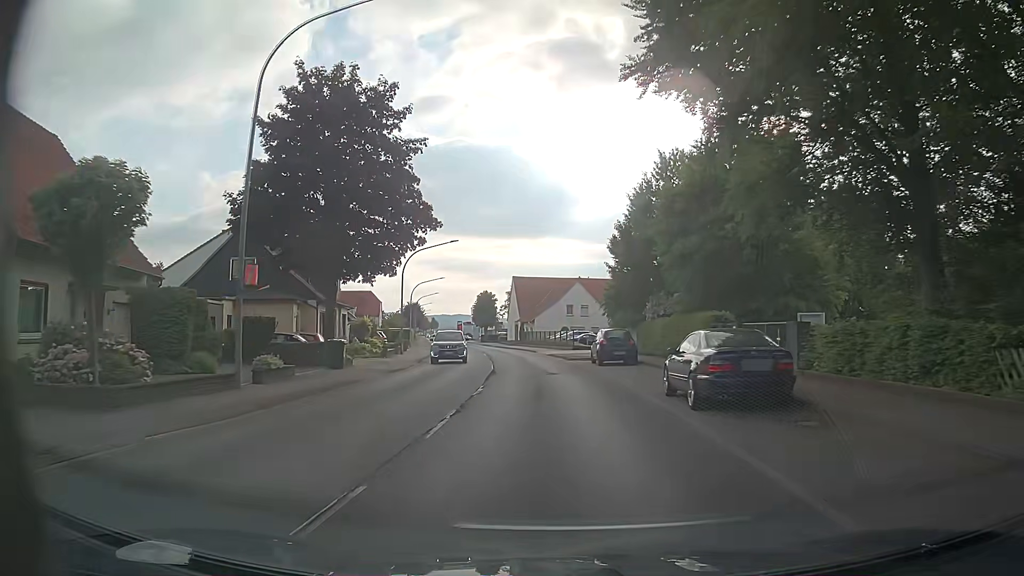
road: primary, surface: asphalt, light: Day
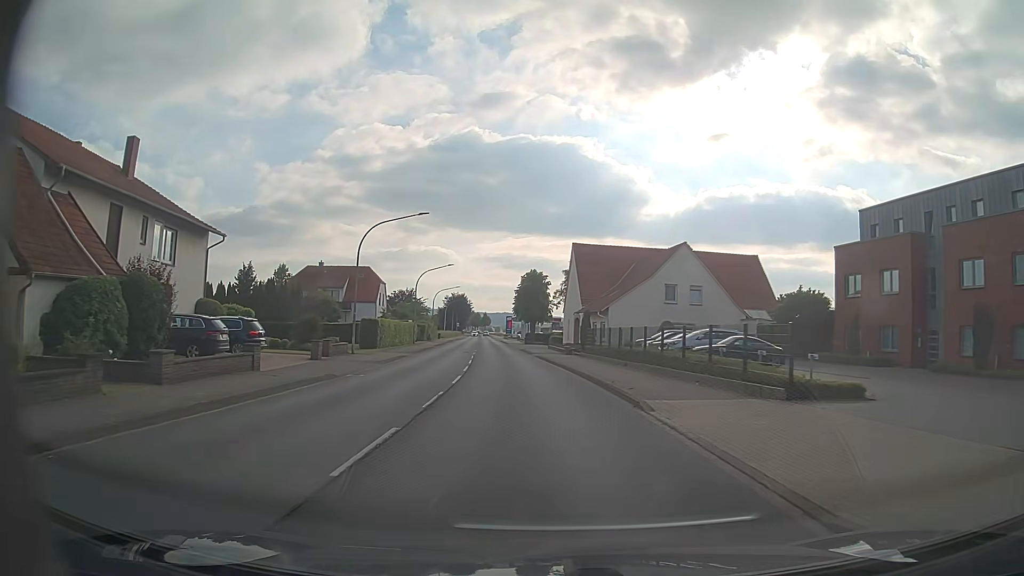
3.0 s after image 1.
(-1.0, +39.5) m; -5°
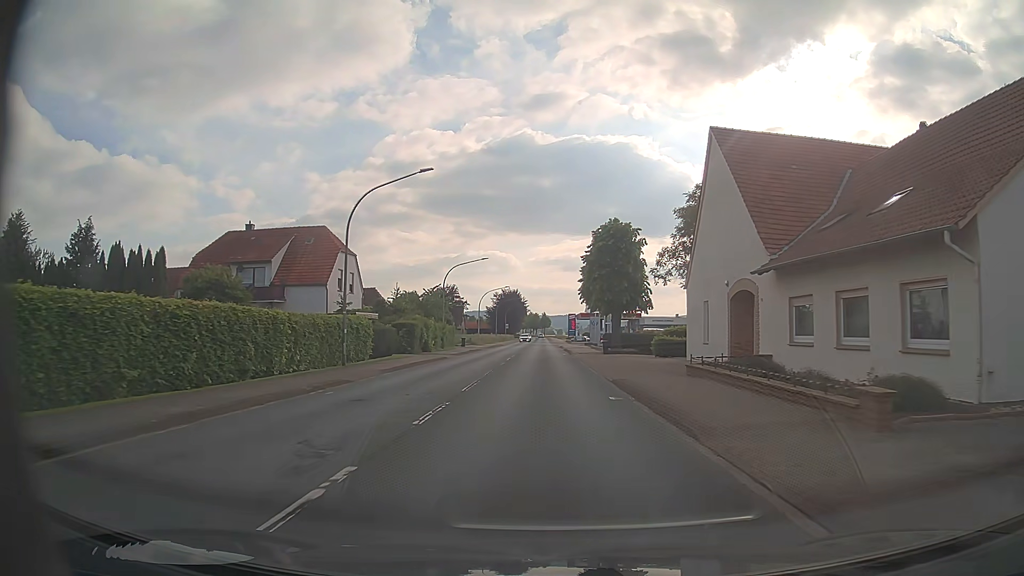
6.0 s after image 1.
(-2.3, +39.6) m; -6°
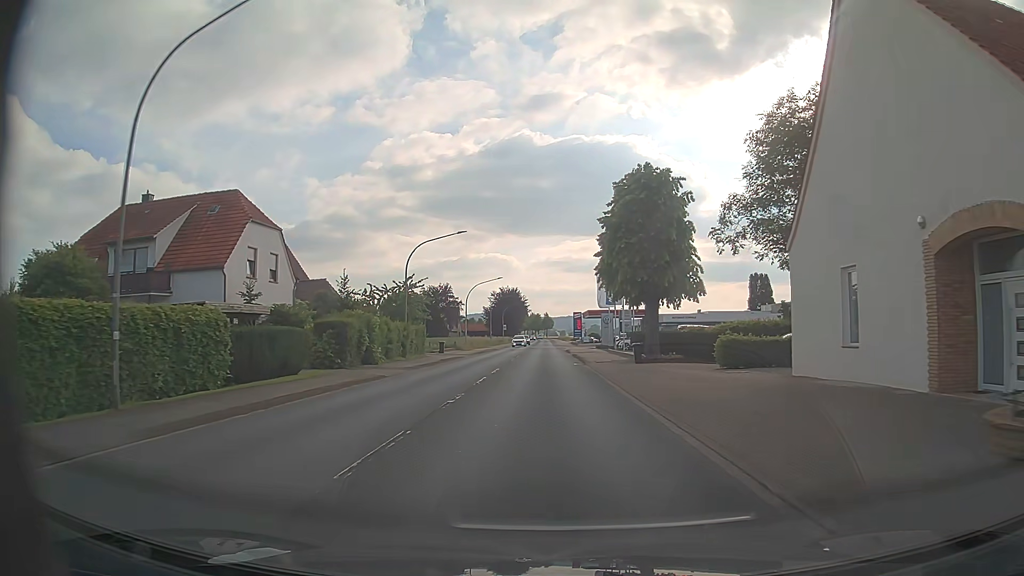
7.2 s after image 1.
(0.0, +15.9) m; 0°
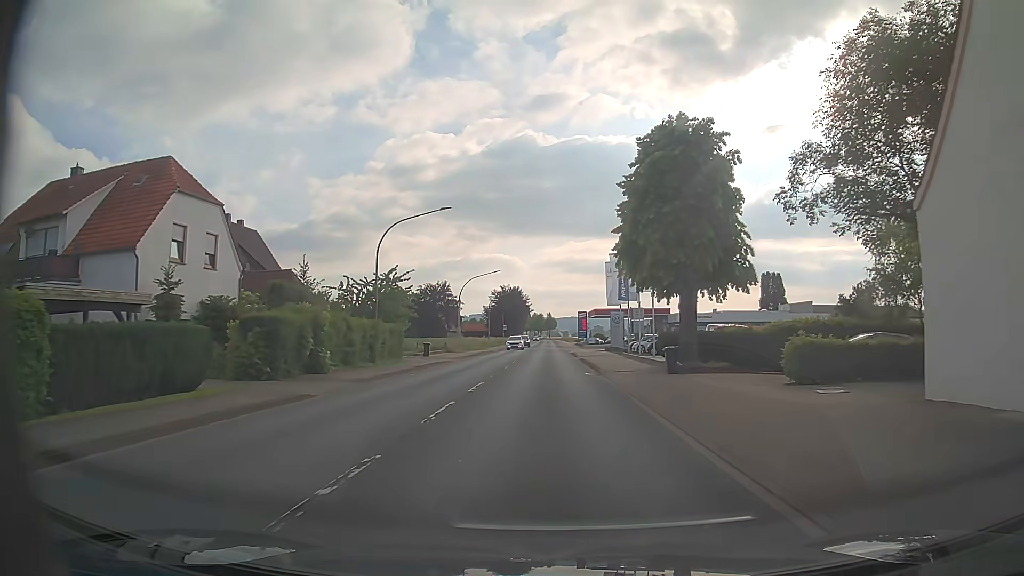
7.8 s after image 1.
(0.0, +8.0) m; 0°
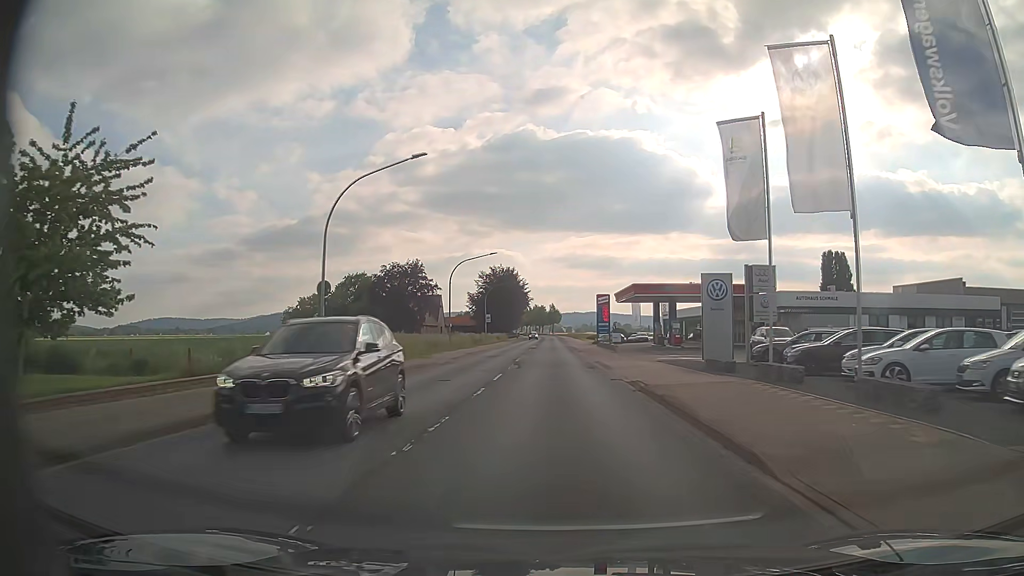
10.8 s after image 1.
(-0.1, +39.7) m; 0°
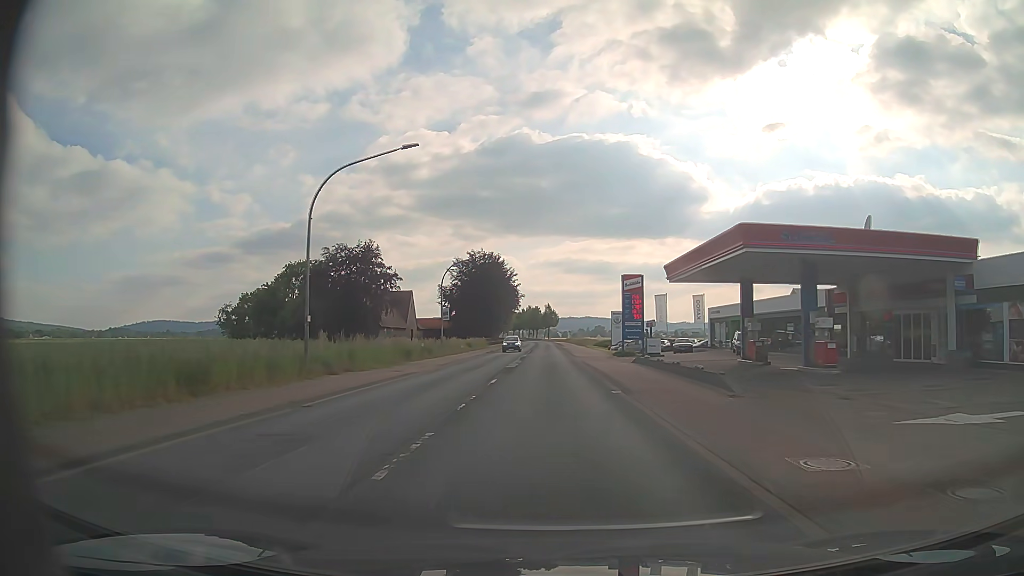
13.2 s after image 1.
(0.0, +31.7) m; 0°
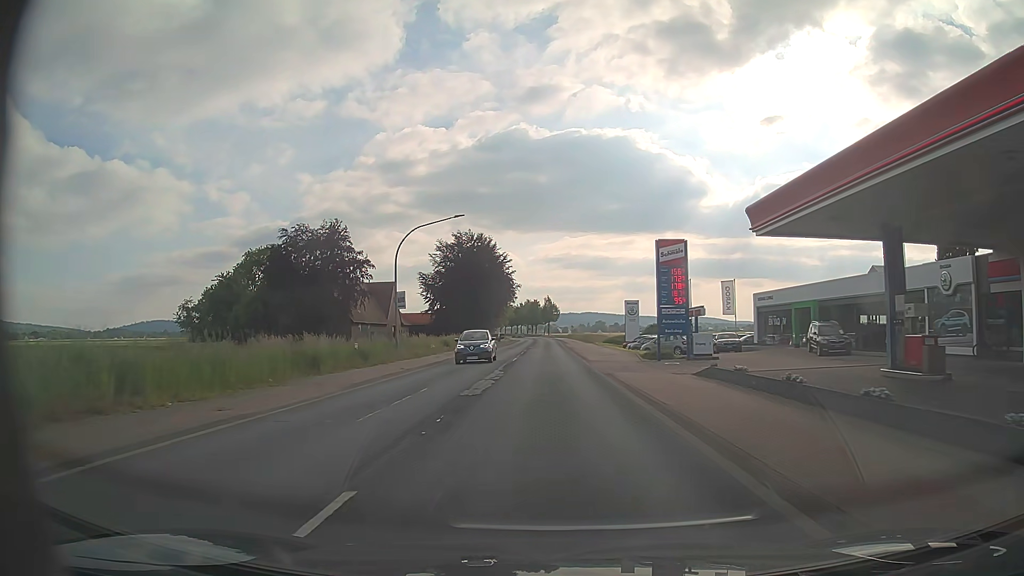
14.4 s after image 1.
(0.0, +15.9) m; 0°
(0, +10) (0, +20) (0, +30) (0, +40) (0, +50) (0, +60) (0, +70) (0, +80) (0, +90) (-1, +100) m
